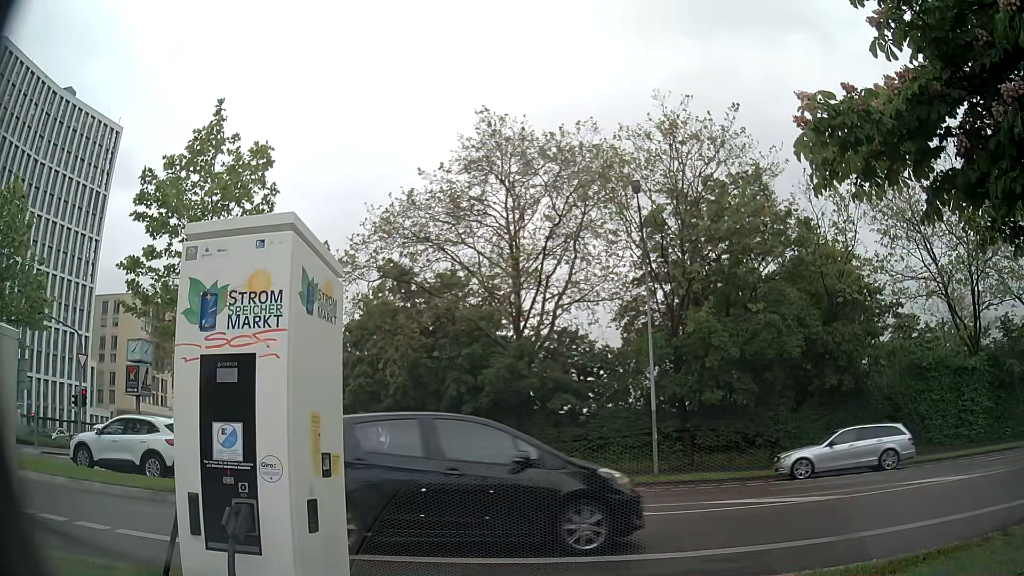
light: Day
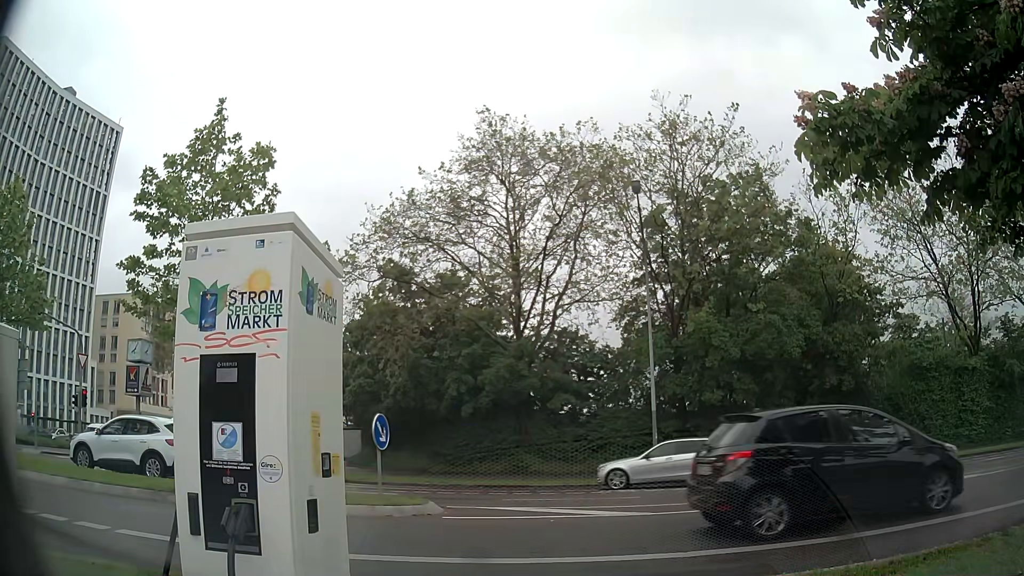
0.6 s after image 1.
(0.0, 0.0) m; 0°
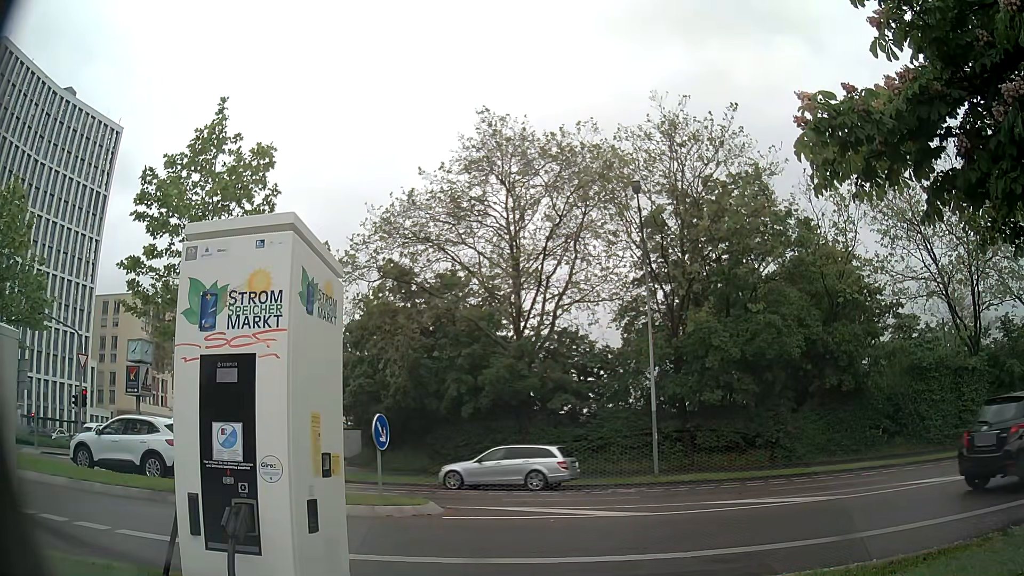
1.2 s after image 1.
(0.0, 0.0) m; 0°
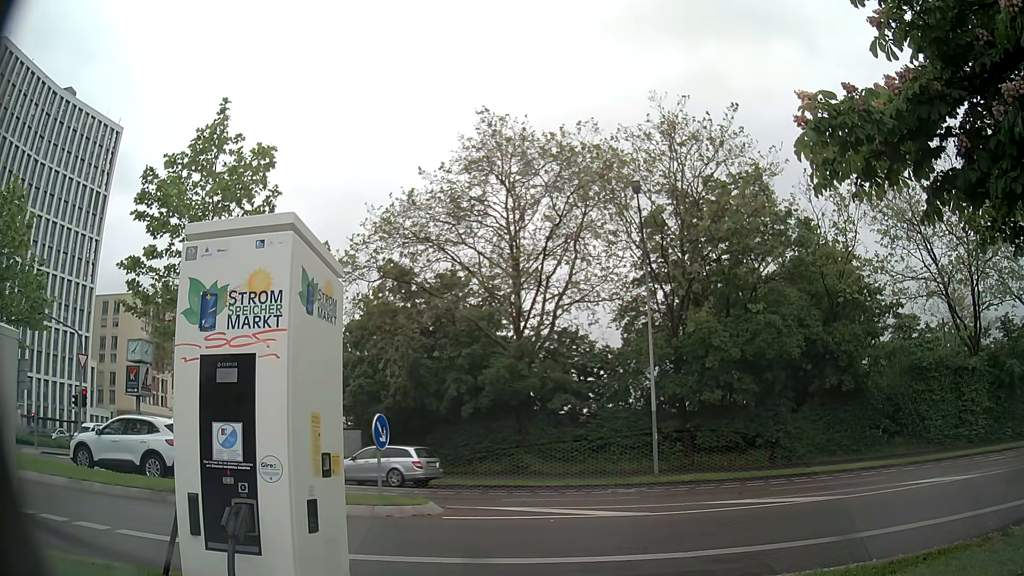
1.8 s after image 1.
(0.0, 0.0) m; 0°
